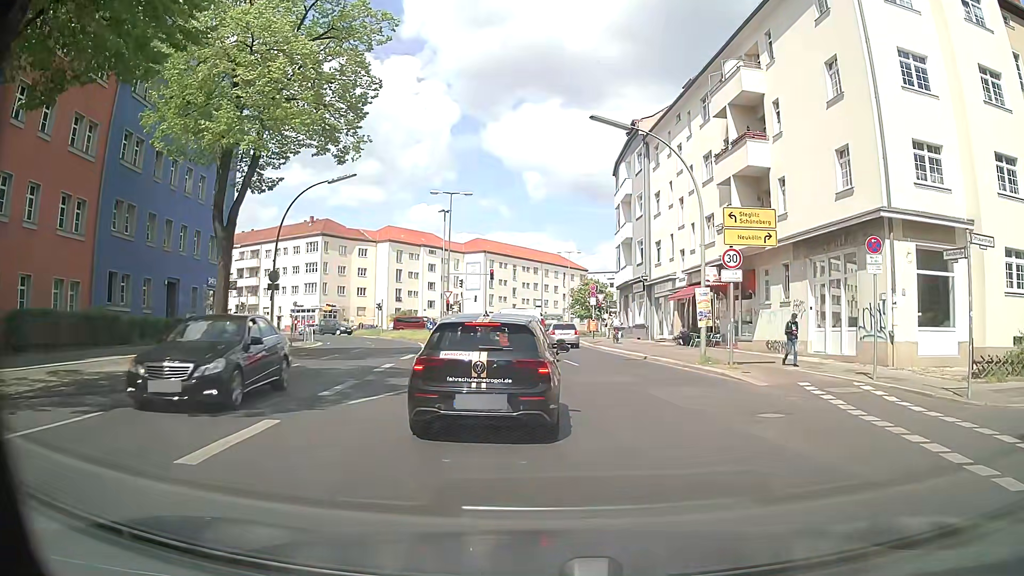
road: secondary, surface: asphalt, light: Day
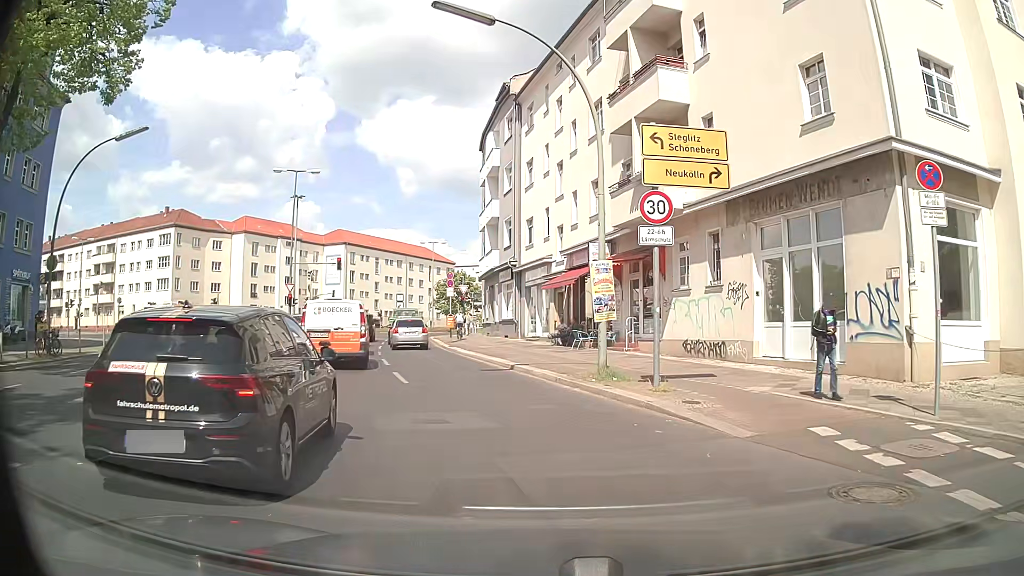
(+1.2, +8.0) m; +12°
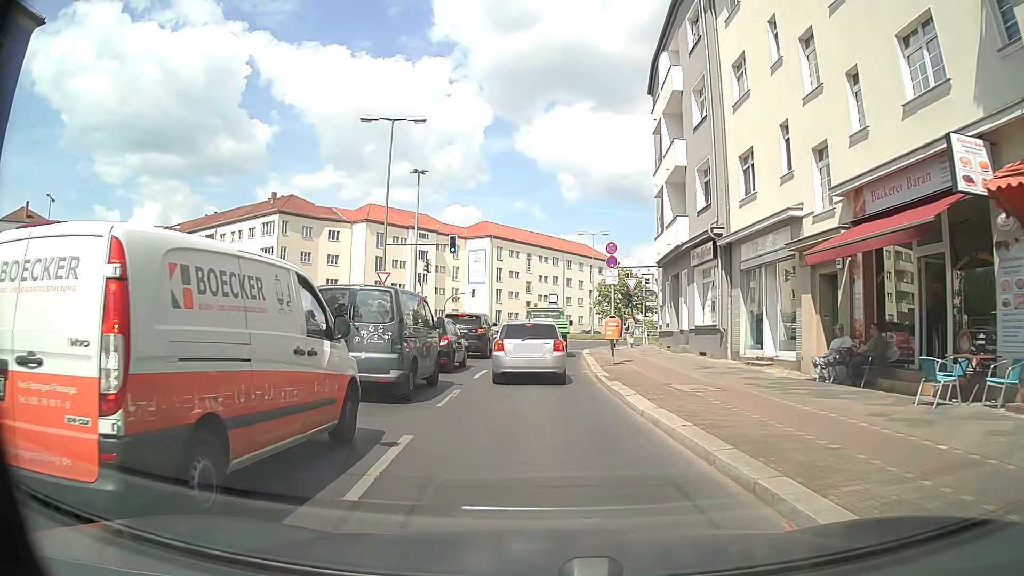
(-1.4, +15.6) m; -13°
